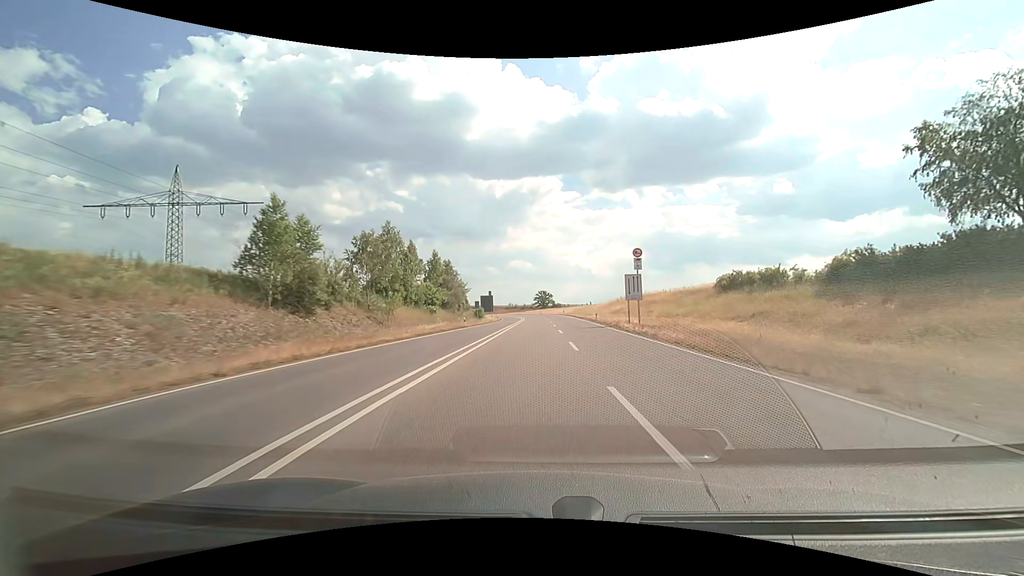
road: trunk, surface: asphalt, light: Day
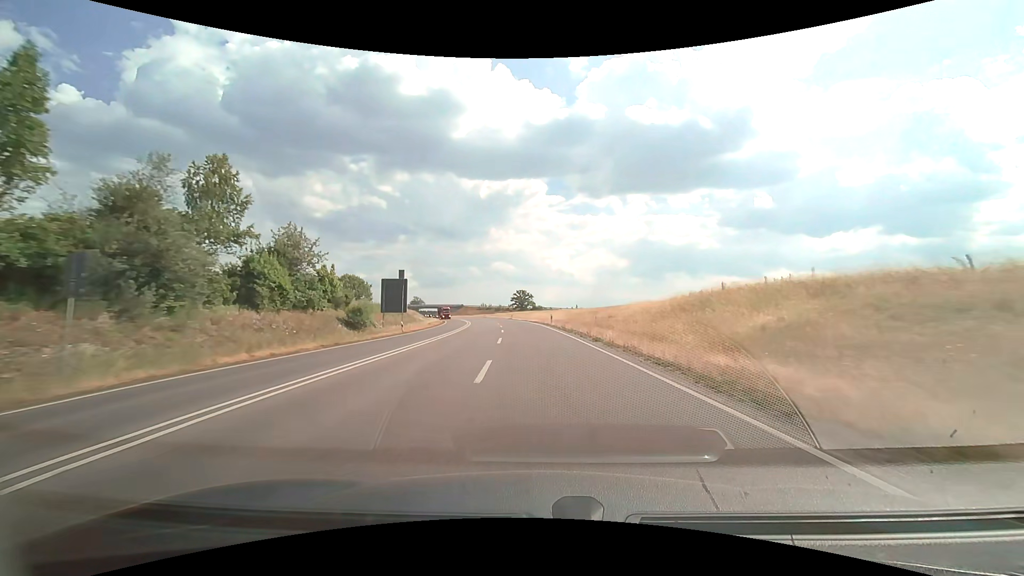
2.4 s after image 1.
(+2.7, +55.3) m; +3°
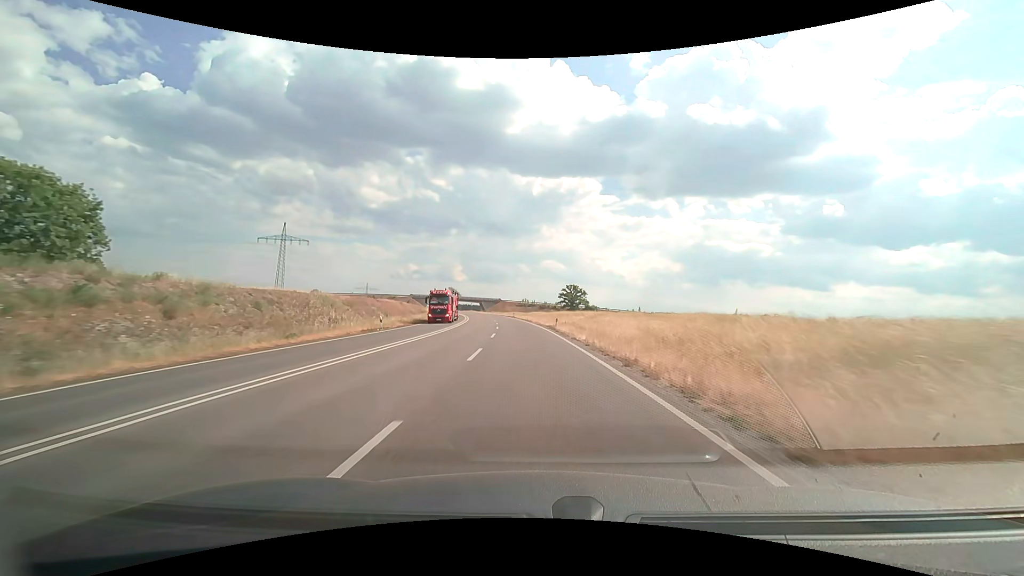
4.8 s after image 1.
(-2.6, +55.9) m; -5°
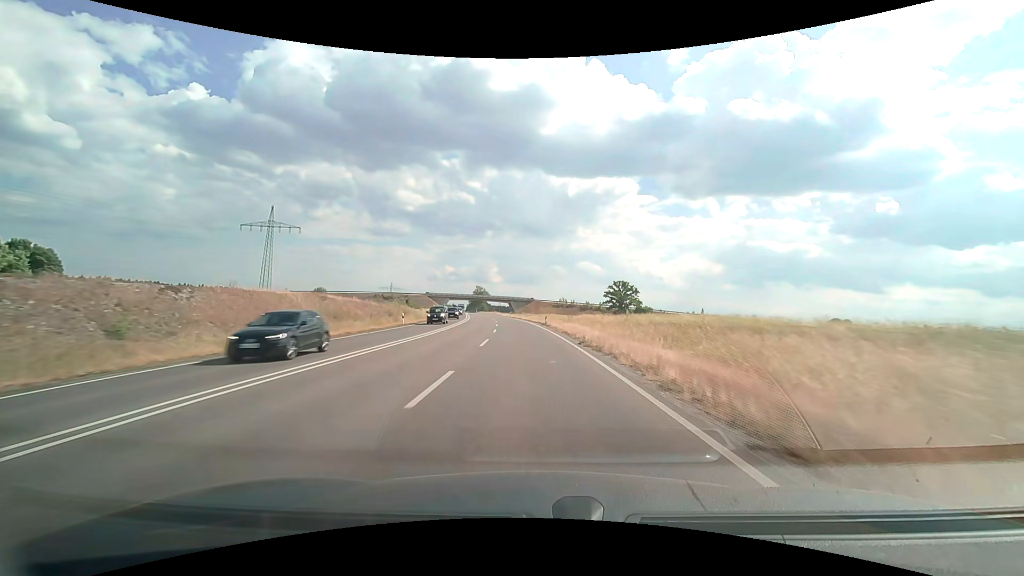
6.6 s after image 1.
(-1.7, +42.9) m; -4°
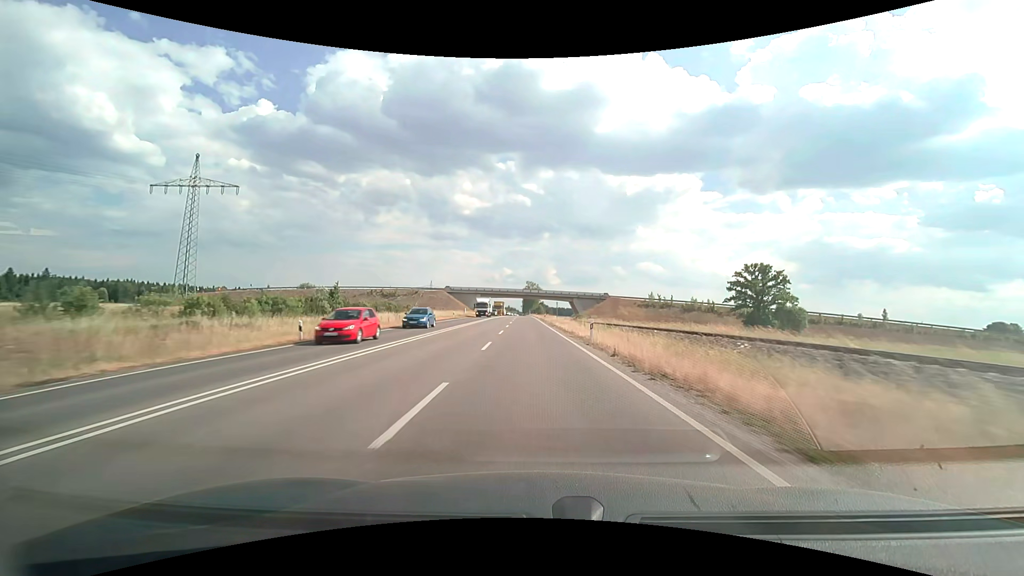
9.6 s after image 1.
(-4.7, +73.9) m; -7°
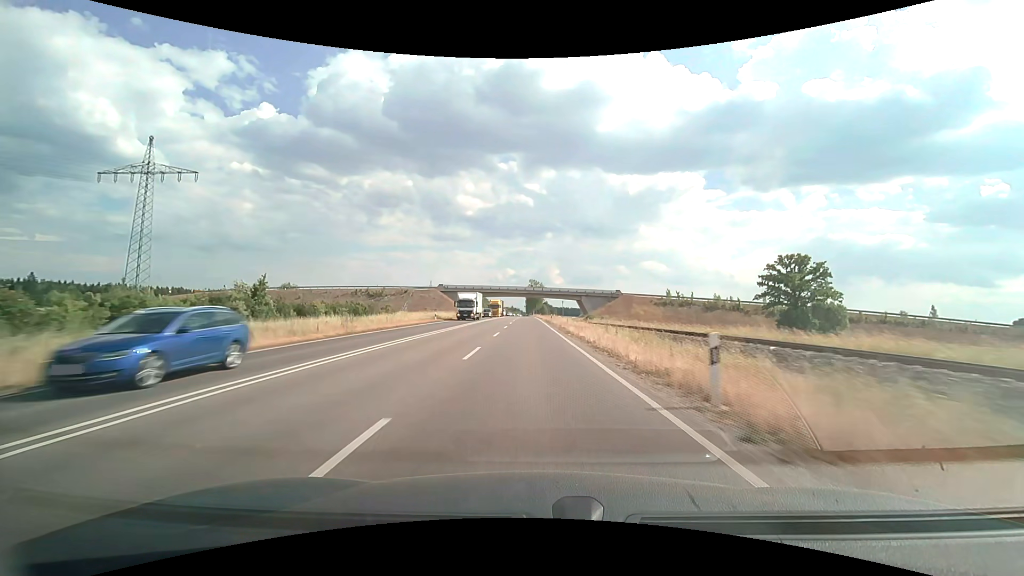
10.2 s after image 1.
(0.0, +15.2) m; 0°
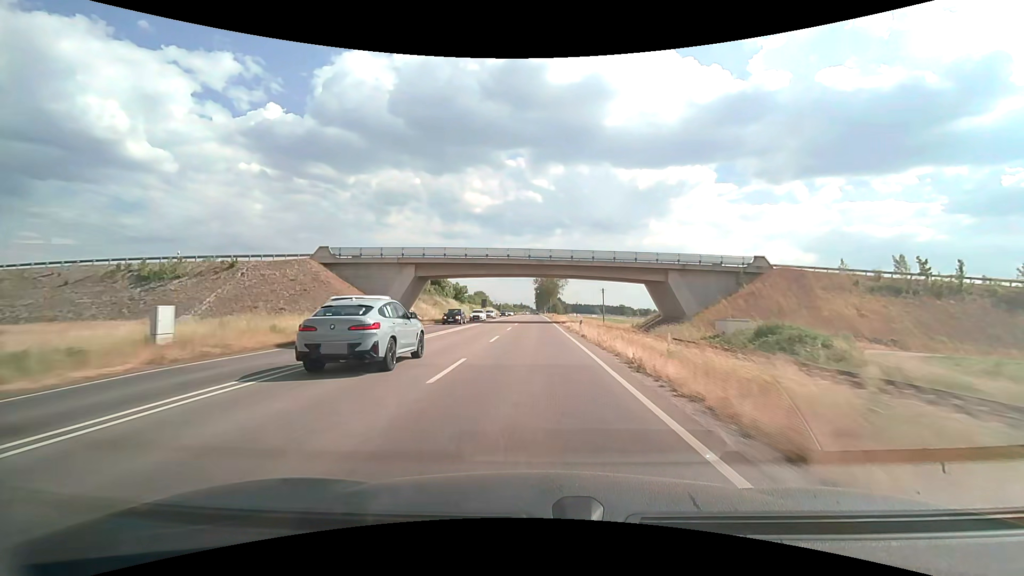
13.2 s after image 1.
(-1.4, +76.8) m; -1°
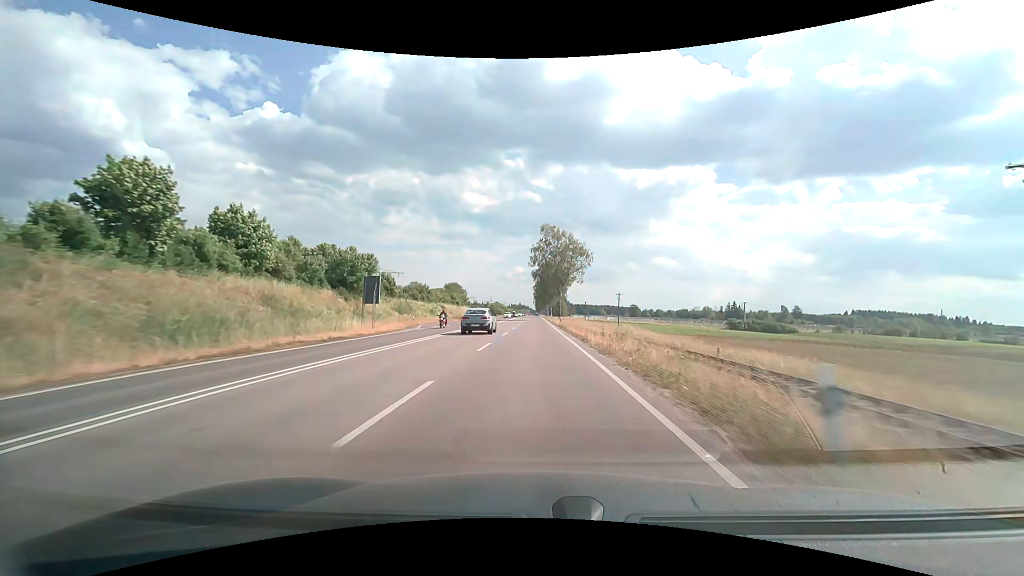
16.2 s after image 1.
(+0.3, +76.1) m; 0°
